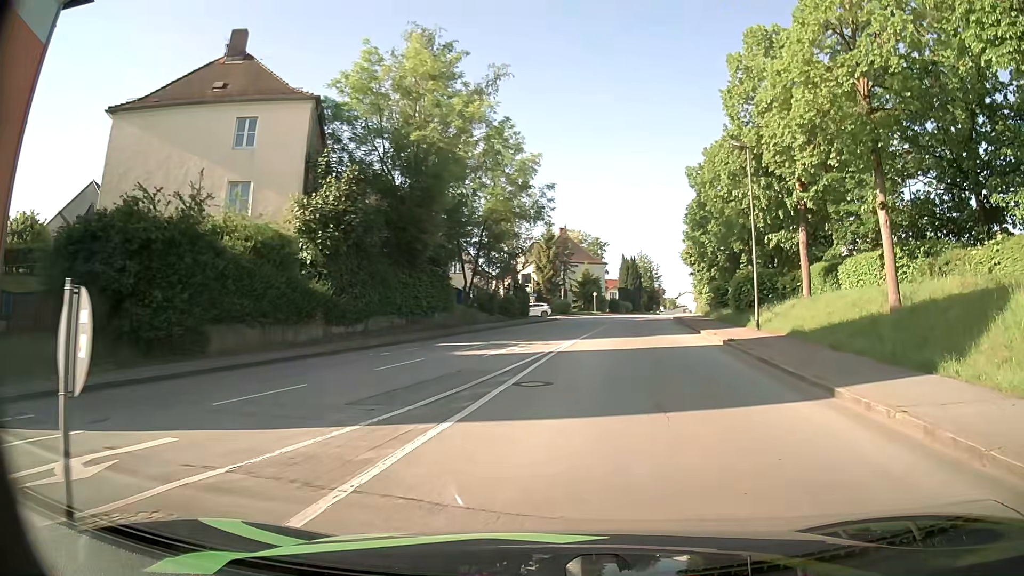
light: Day
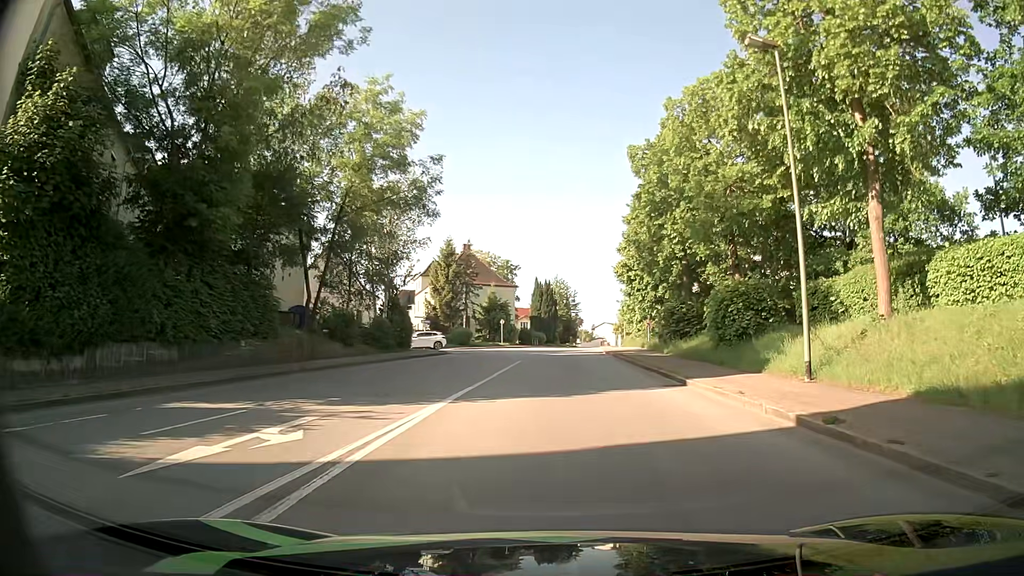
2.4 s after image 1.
(+1.5, +14.1) m; +9°
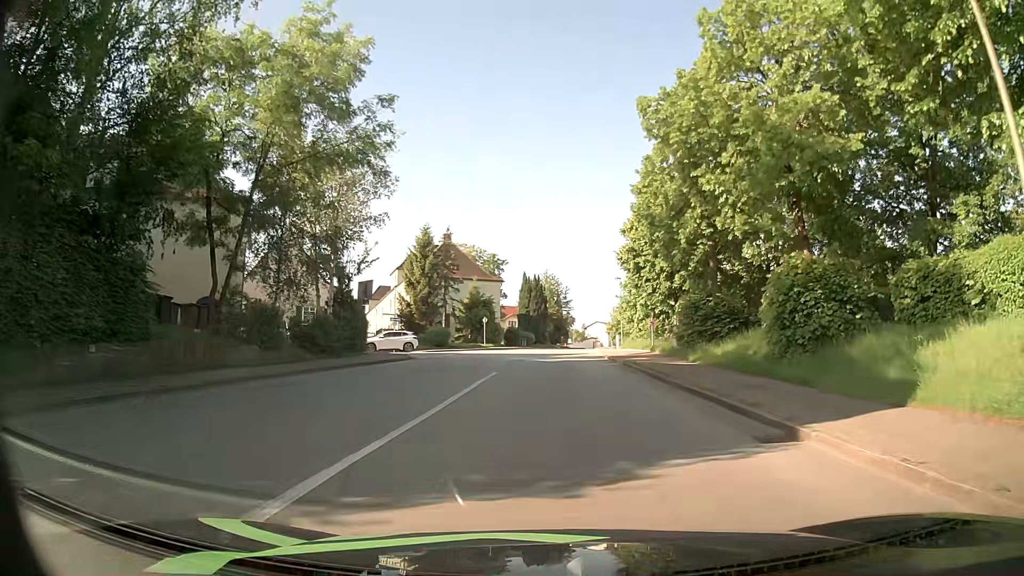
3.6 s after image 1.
(+0.1, +8.0) m; +2°
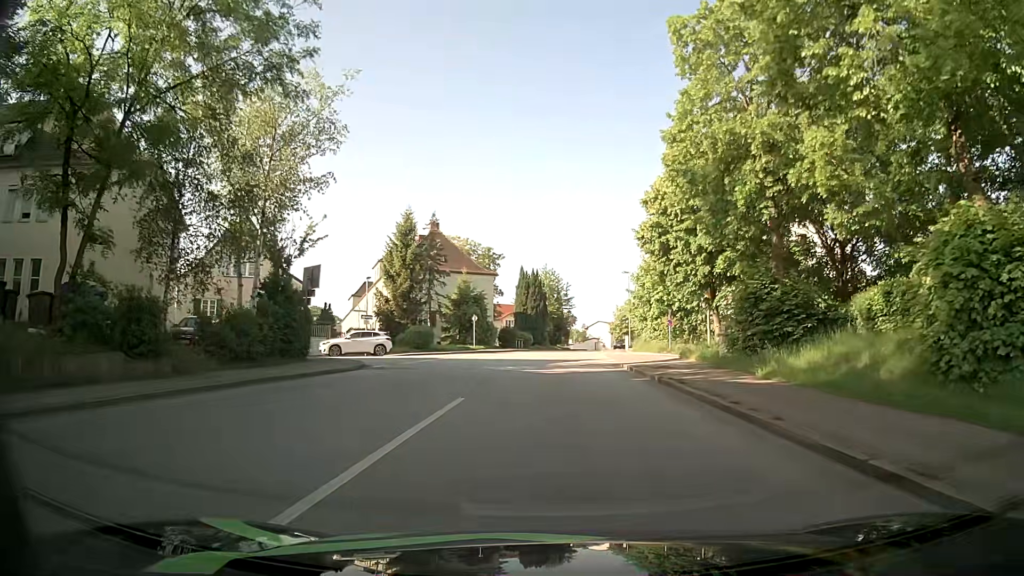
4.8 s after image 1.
(-0.1, +8.0) m; 0°
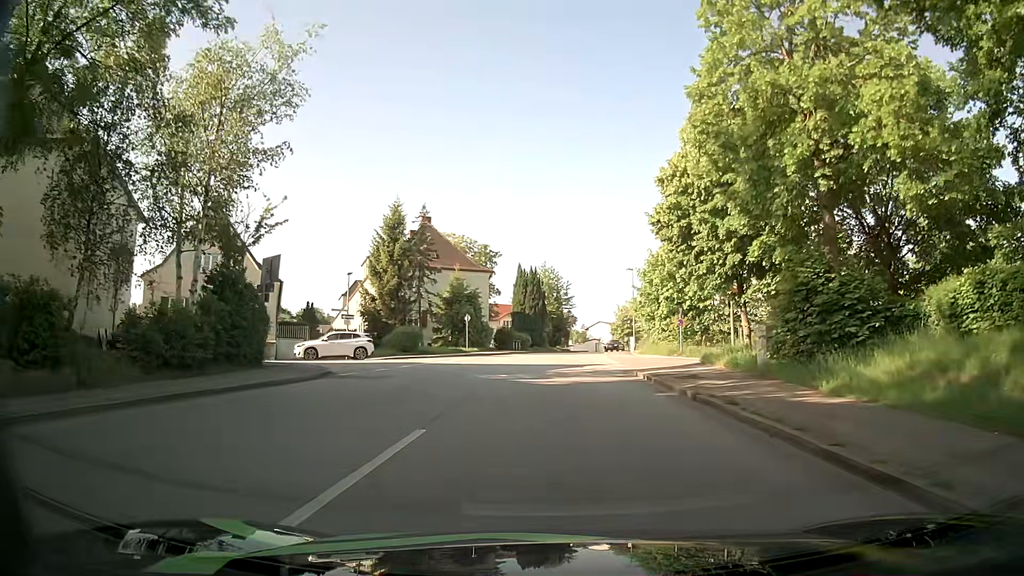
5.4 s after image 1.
(0.0, +4.1) m; 0°
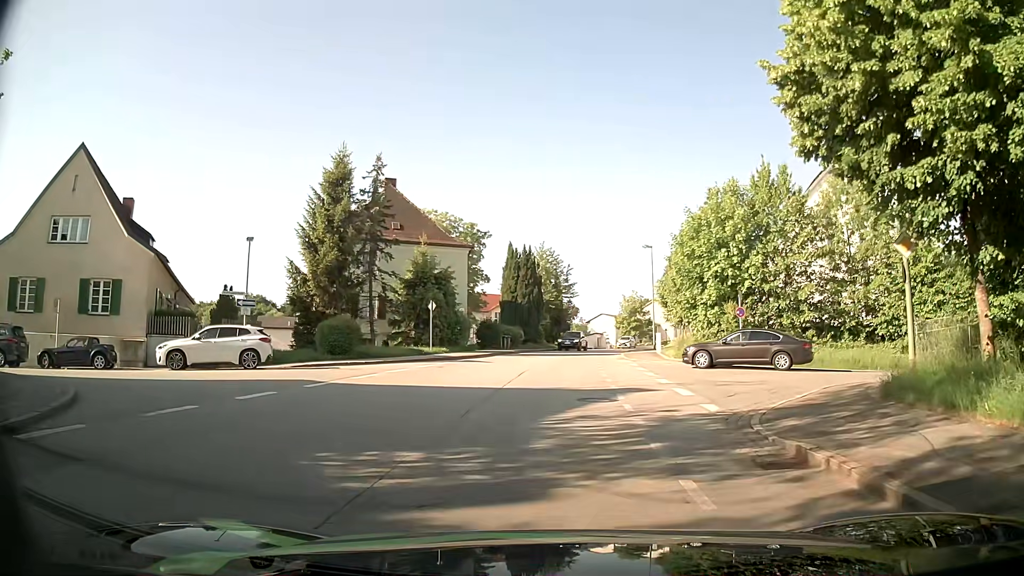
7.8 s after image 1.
(-0.1, +13.4) m; -1°
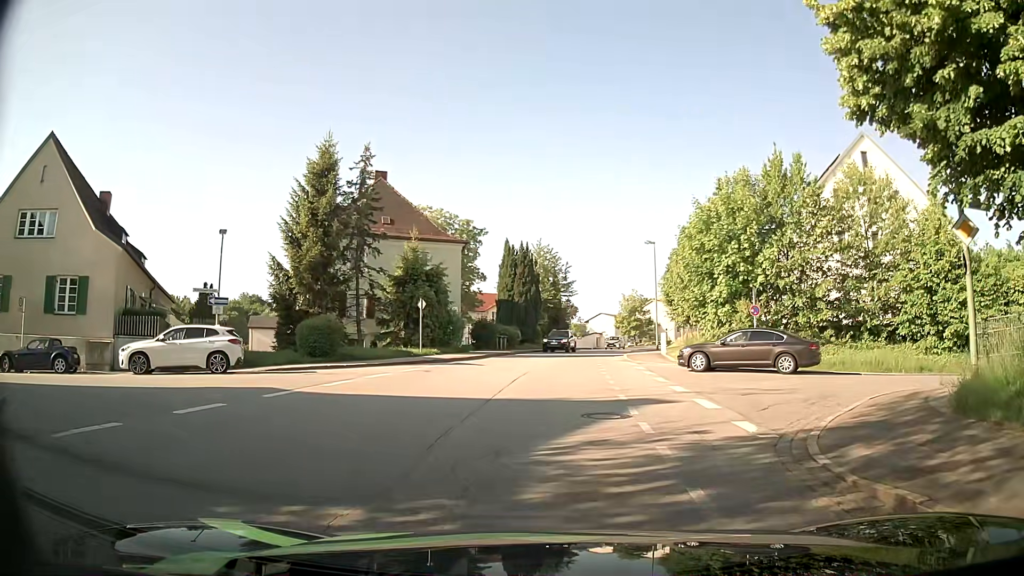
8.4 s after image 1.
(0.0, +2.2) m; +1°
